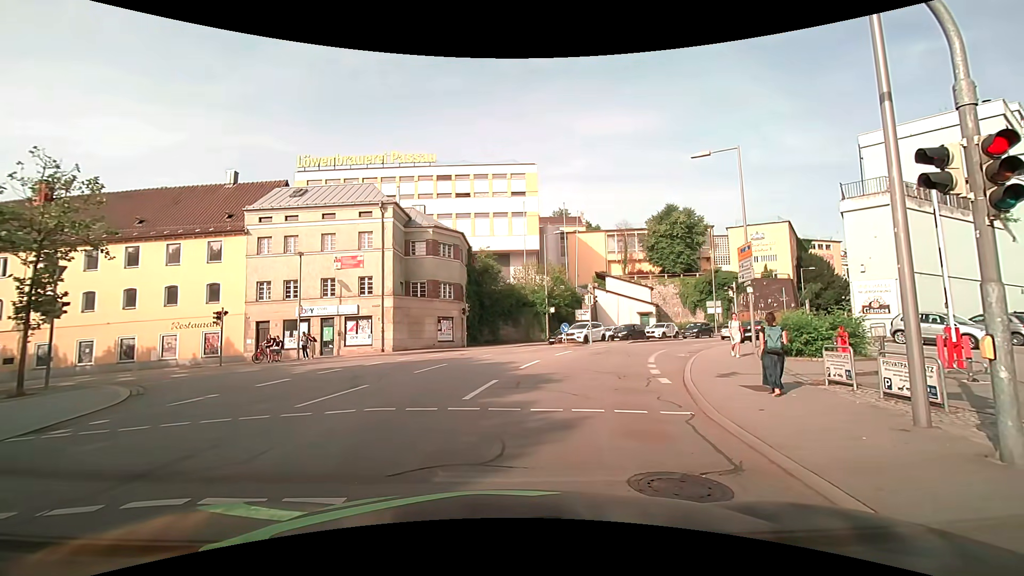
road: residential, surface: asphalt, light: Day
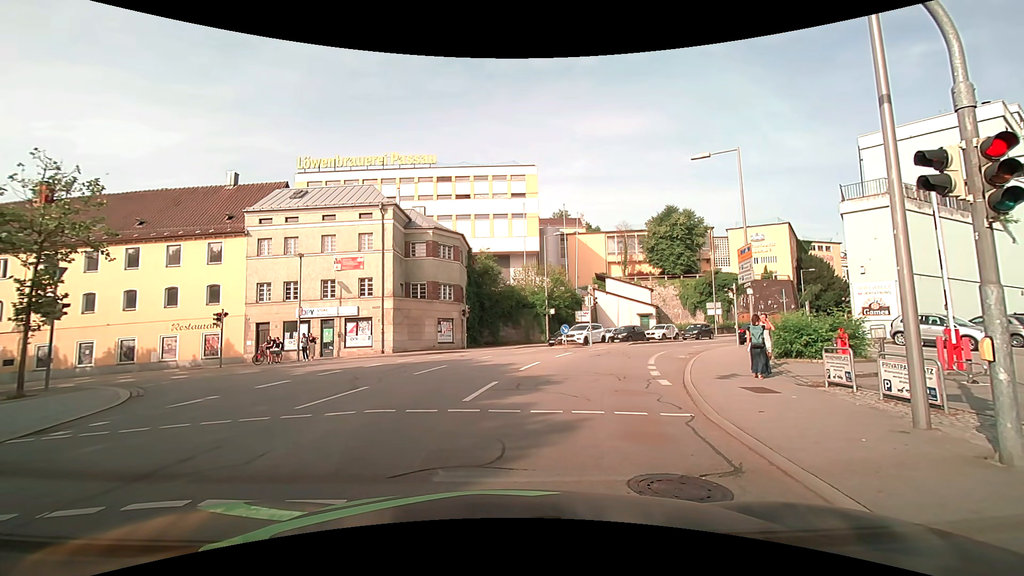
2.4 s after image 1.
(0.0, +0.1) m; 0°
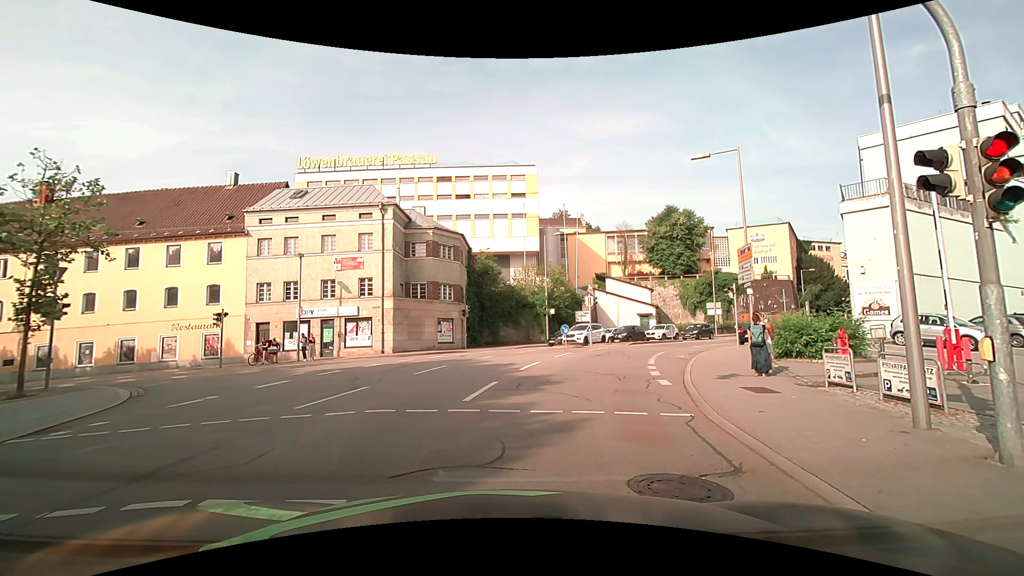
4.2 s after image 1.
(0.0, 0.0) m; 0°
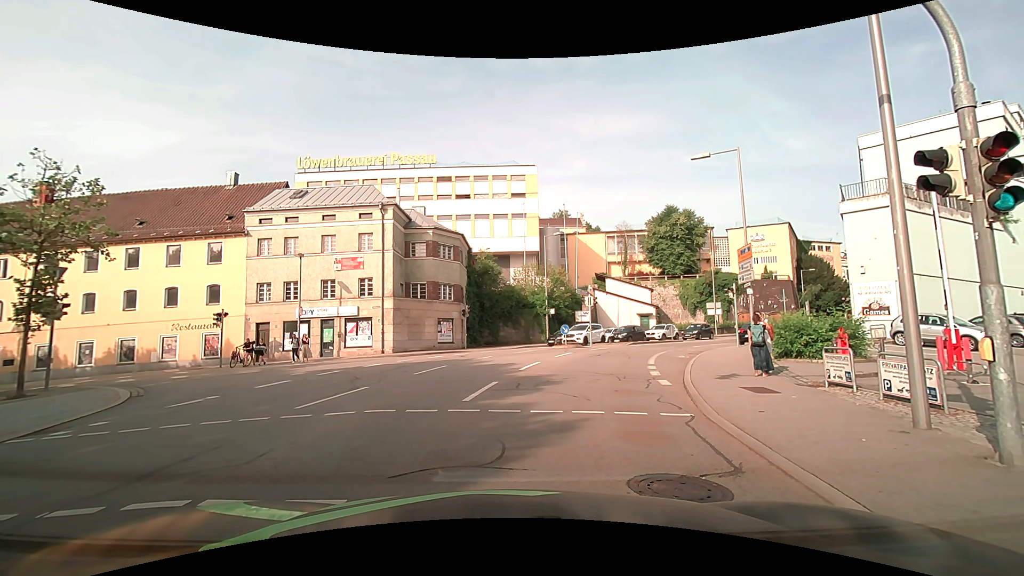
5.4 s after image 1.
(0.0, 0.0) m; 0°
